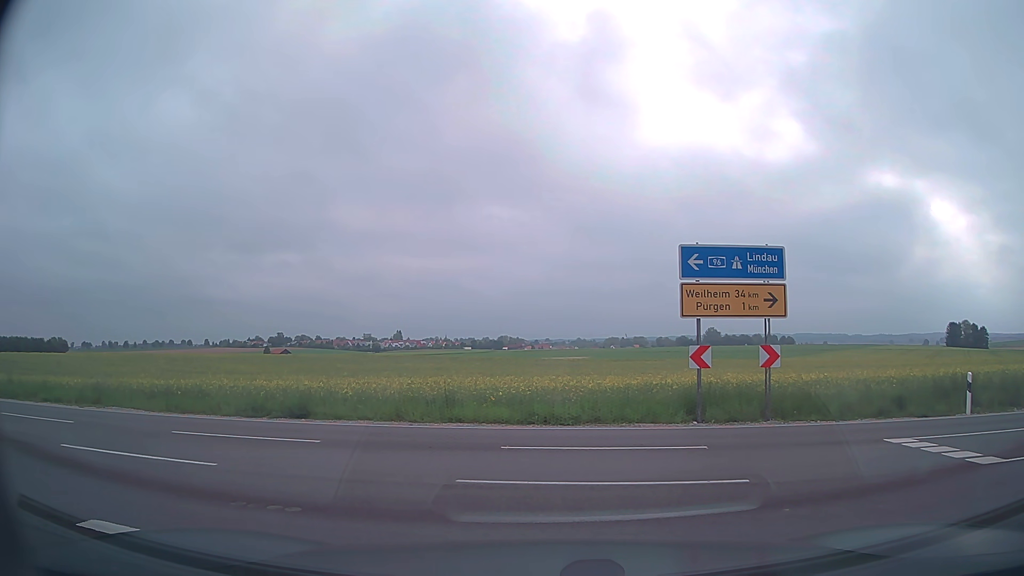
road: tertiary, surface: asphalt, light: Day
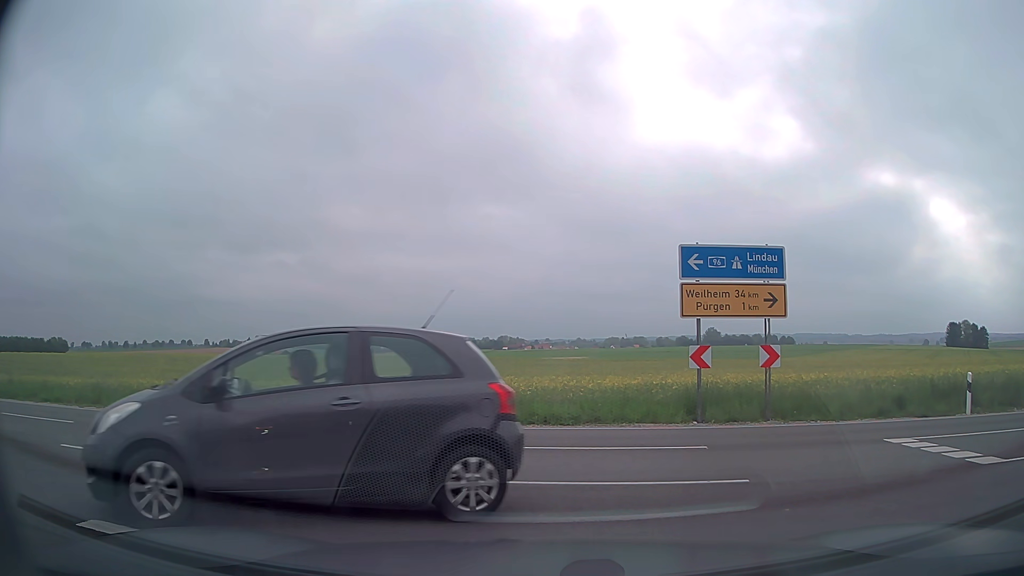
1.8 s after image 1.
(0.0, 0.0) m; 0°
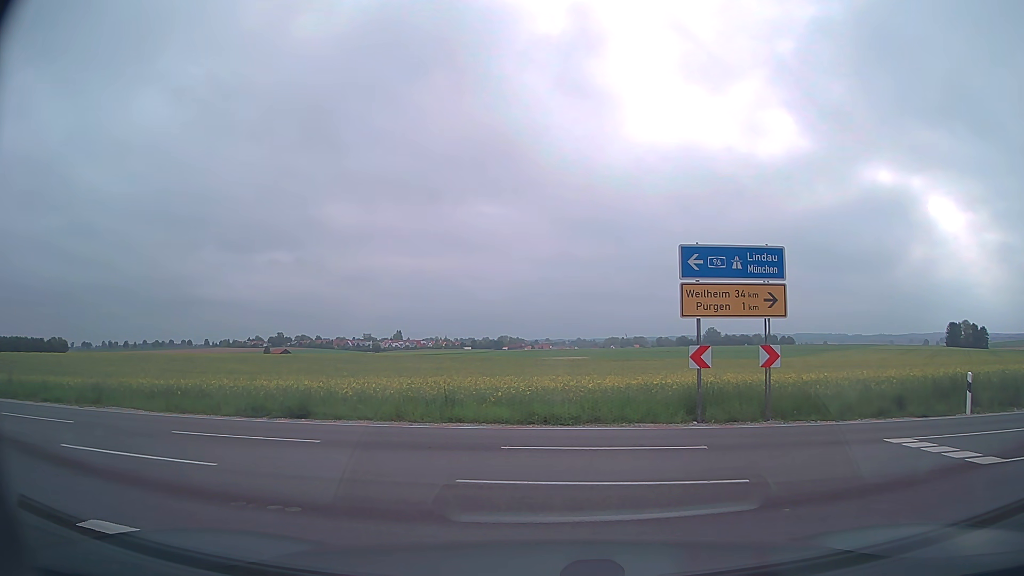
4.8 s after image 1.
(0.0, 0.0) m; 0°
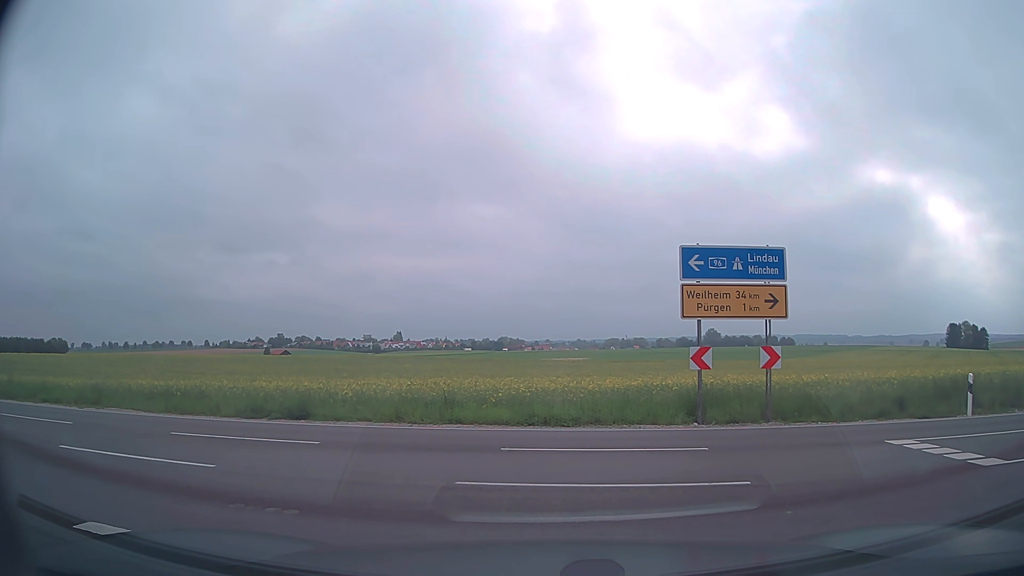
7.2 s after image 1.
(0.0, 0.0) m; 0°
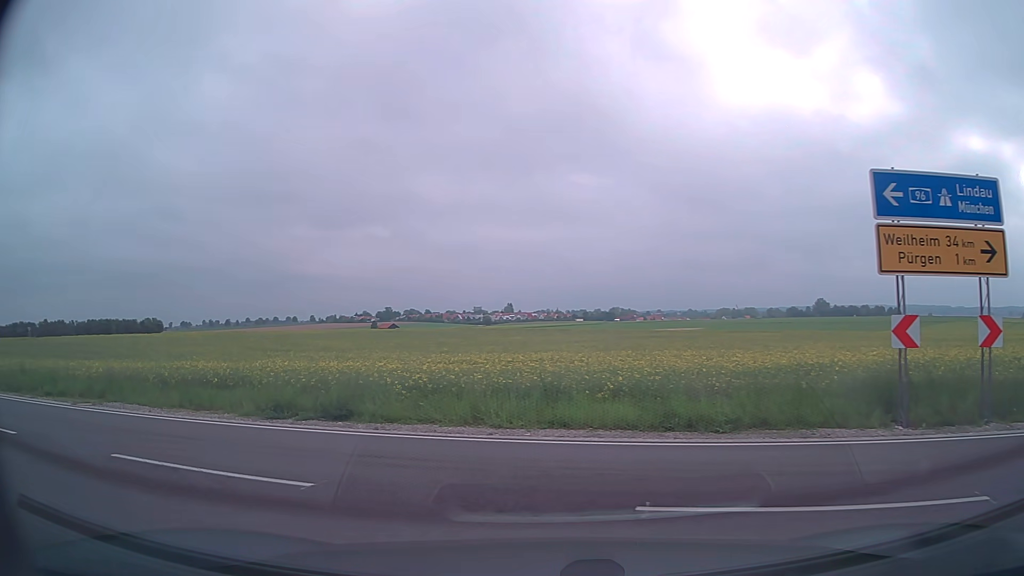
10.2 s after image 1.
(-0.3, +5.1) m; -10°
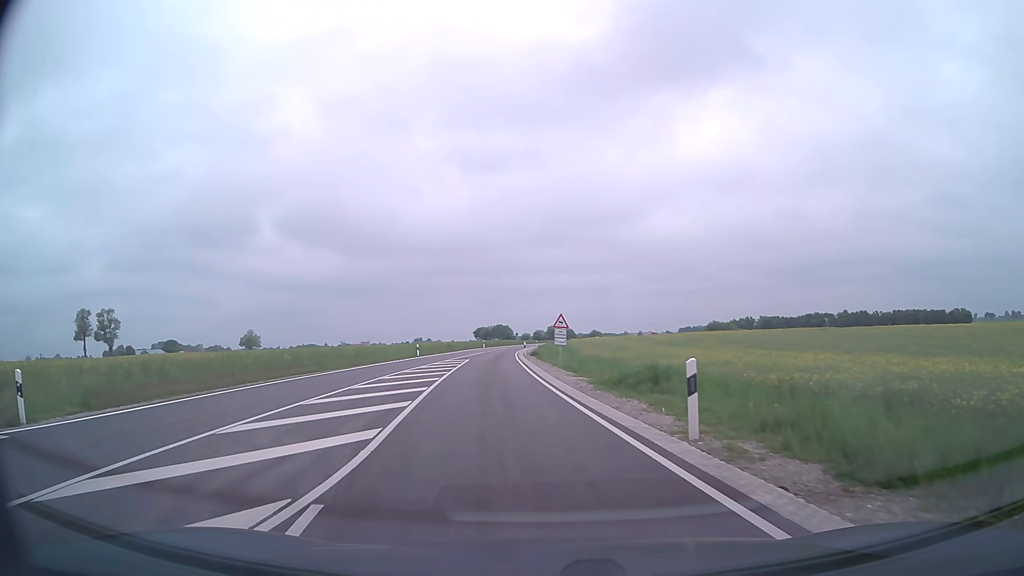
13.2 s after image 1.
(-9.9, +11.0) m; -71°
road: secondary
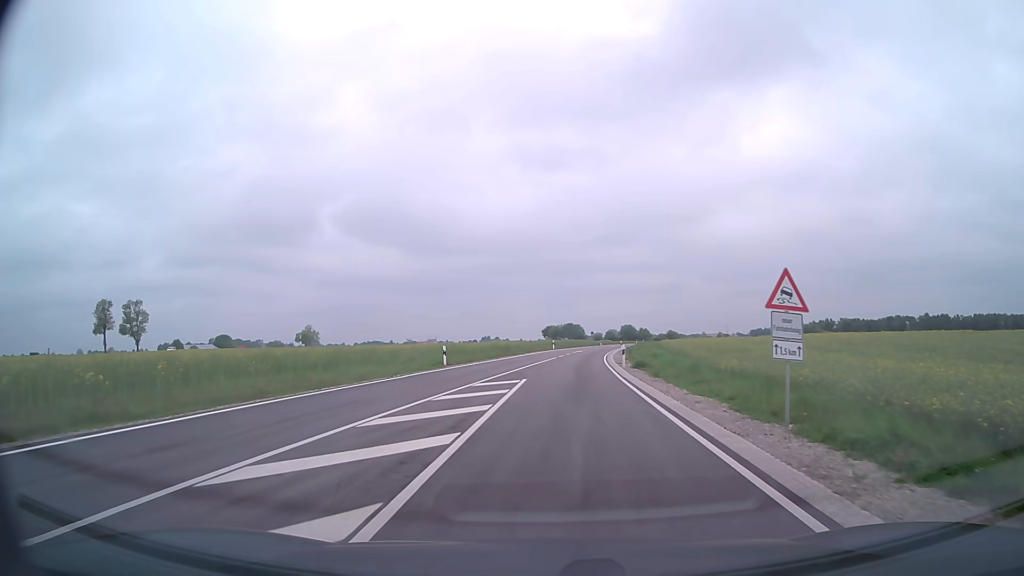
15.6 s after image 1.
(-2.0, +22.4) m; -6°
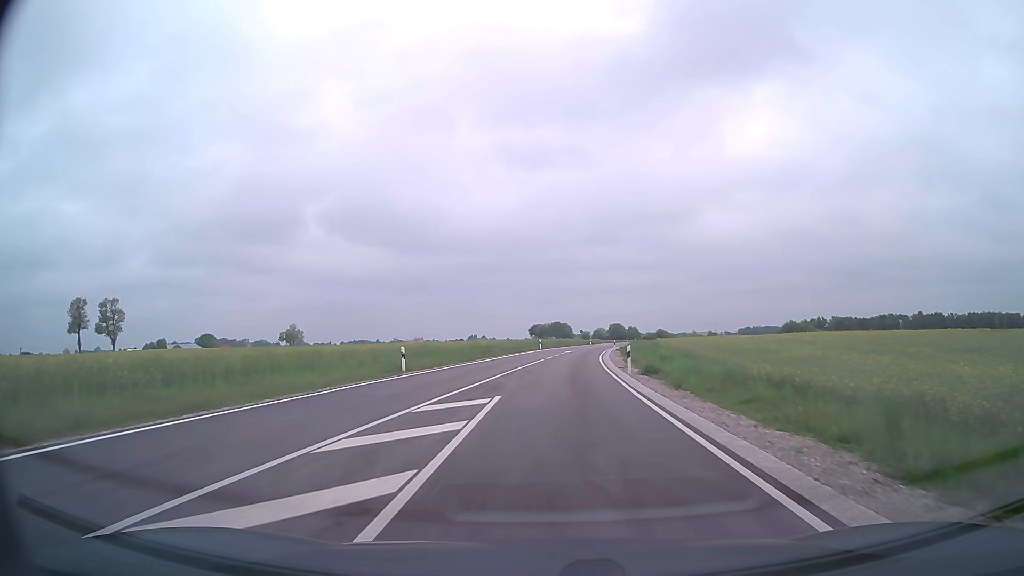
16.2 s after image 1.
(+0.1, +7.0) m; +1°
(0, +10) (0, +20) (+1, +30) (+2, +40) (+3, +50) (+4, +60) (+5, +70) (+6, +80) (+8, +90) (+10, +99) m
